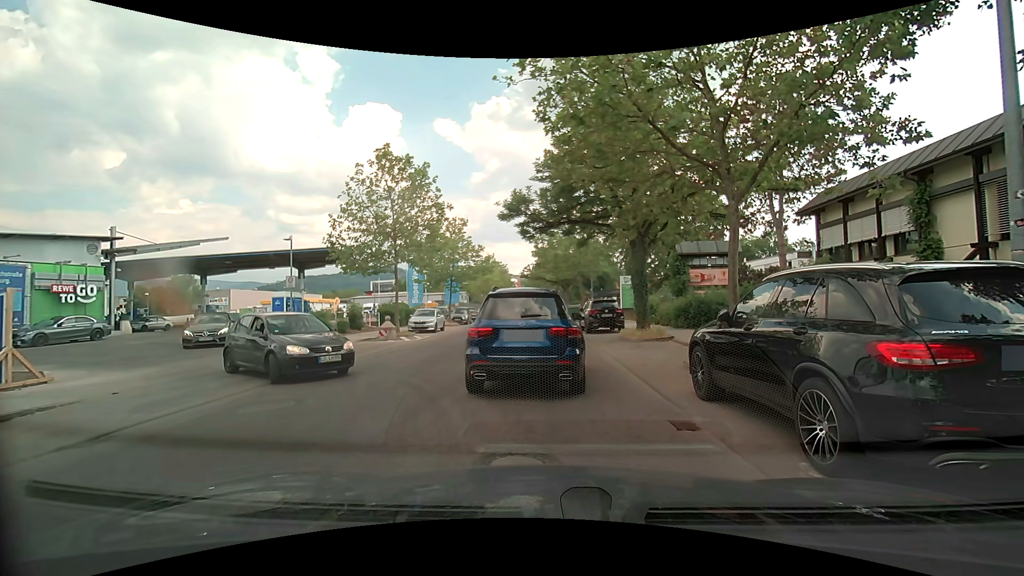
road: unclassified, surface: asphalt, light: Day
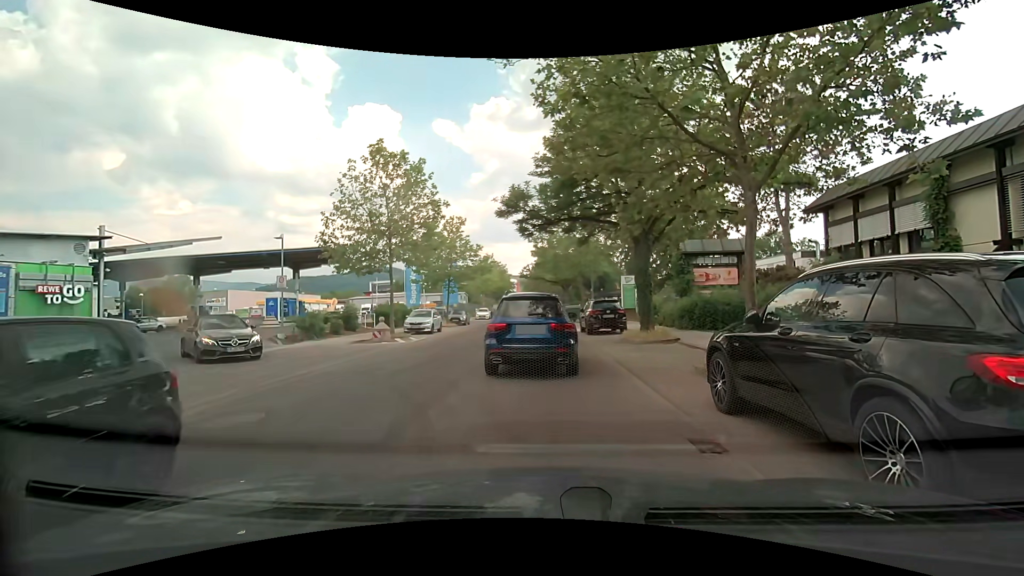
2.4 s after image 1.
(0.0, +0.8) m; 0°
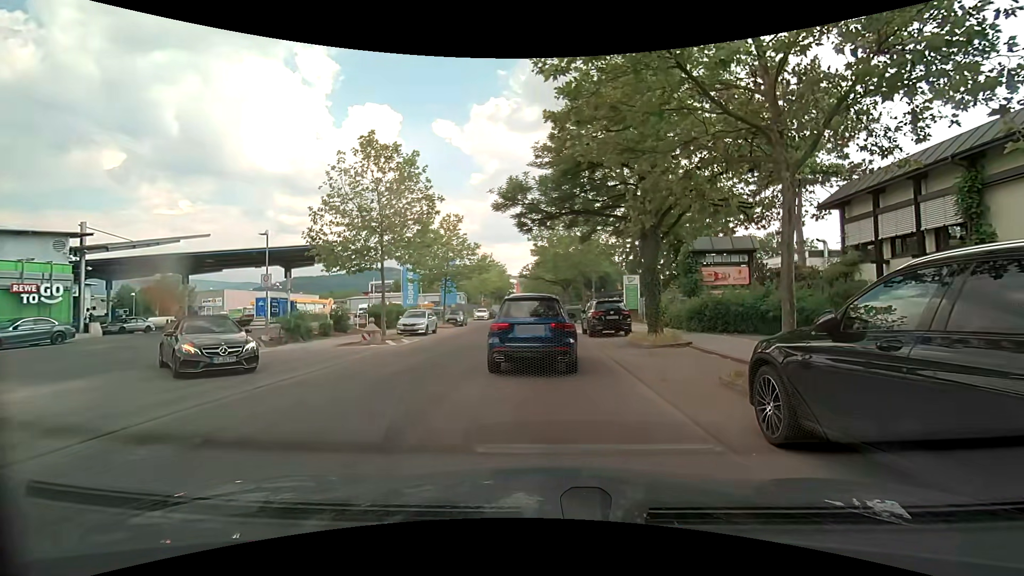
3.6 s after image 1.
(0.0, +1.4) m; +1°
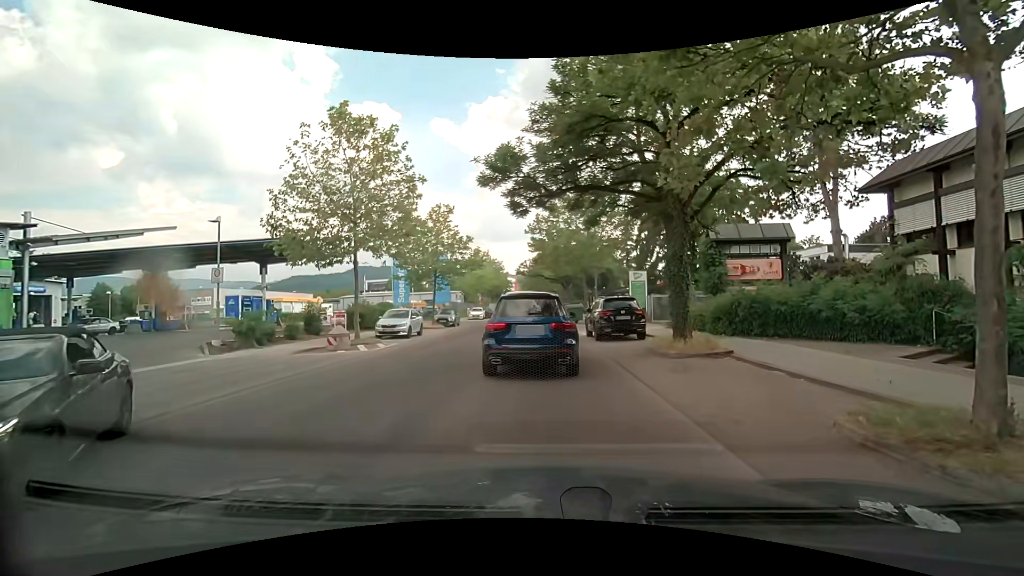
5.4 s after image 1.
(0.0, +3.3) m; 0°
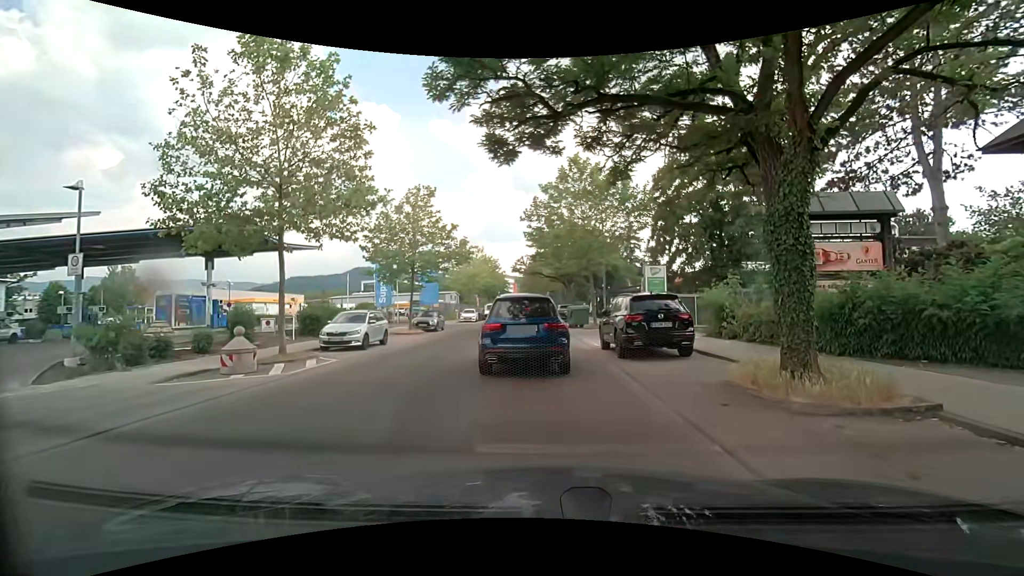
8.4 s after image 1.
(0.0, +6.0) m; -3°
